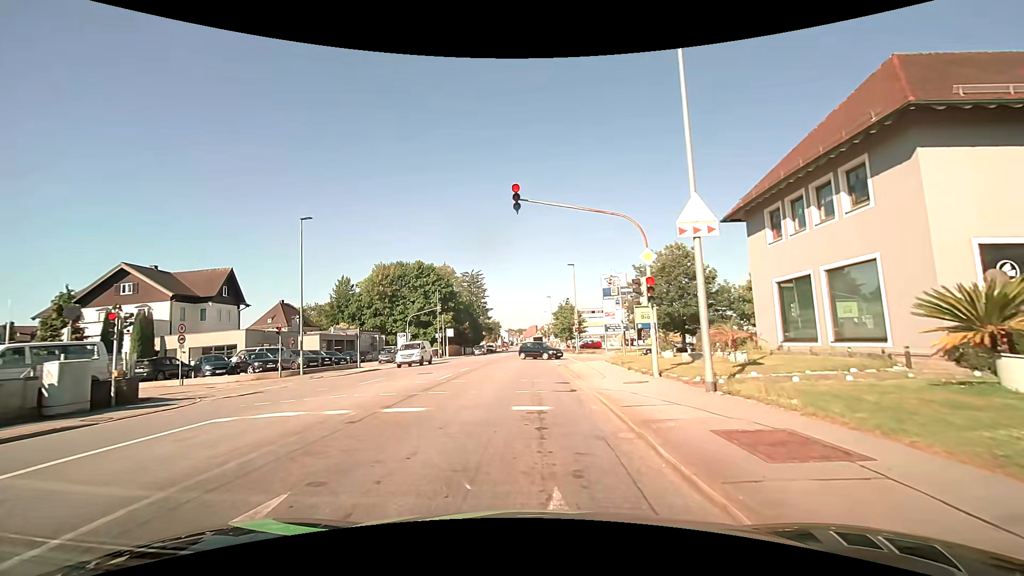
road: tertiary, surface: asphalt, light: Day
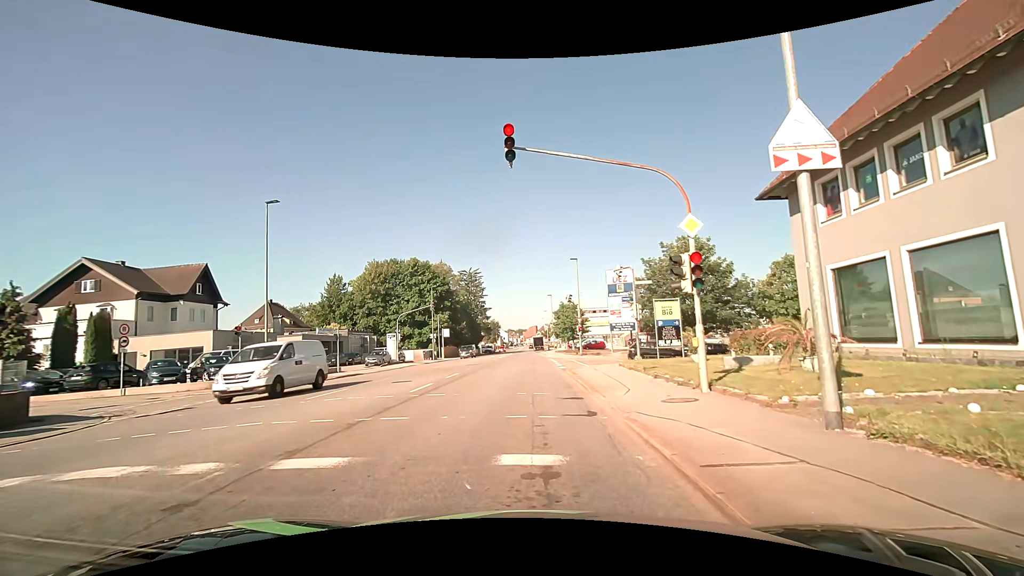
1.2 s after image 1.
(0.0, +4.0) m; -2°
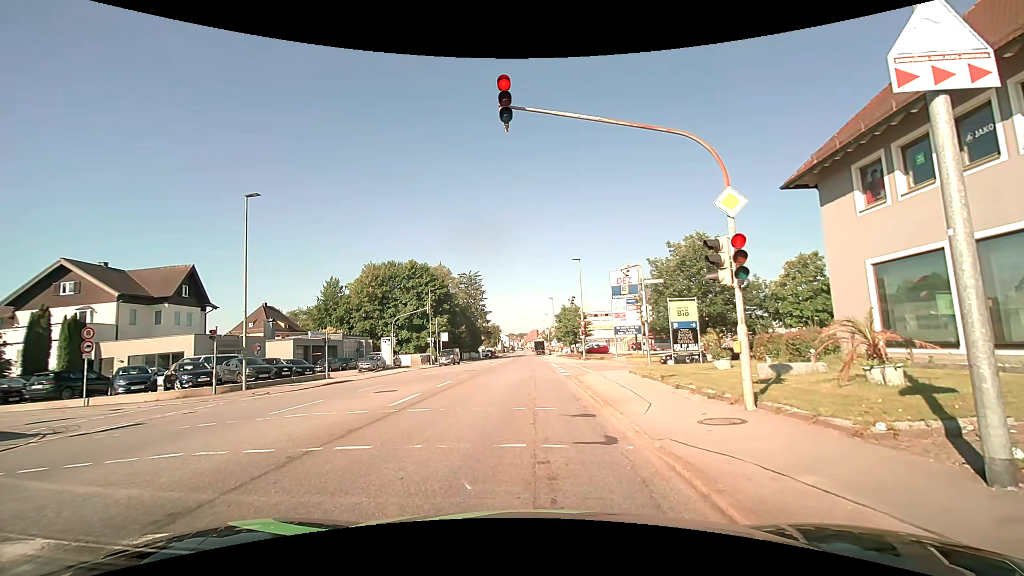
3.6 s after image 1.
(0.0, +2.0) m; +1°
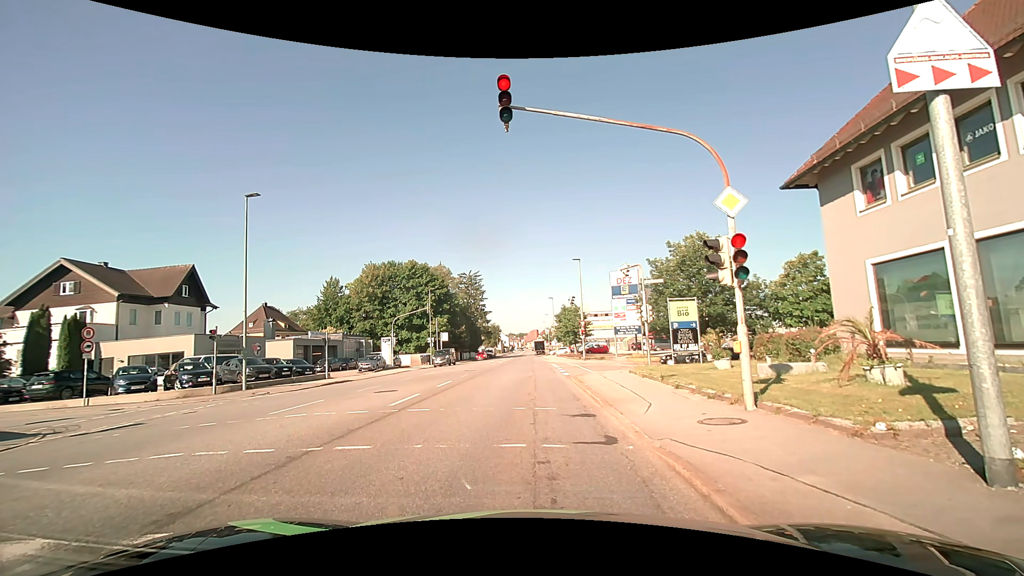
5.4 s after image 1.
(0.0, 0.0) m; 0°
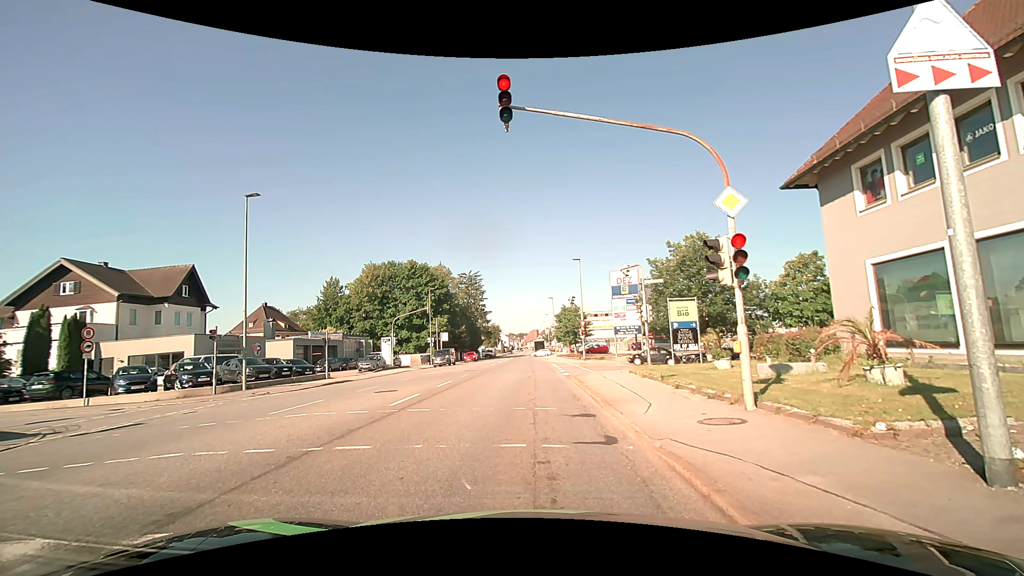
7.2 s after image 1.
(0.0, 0.0) m; 0°
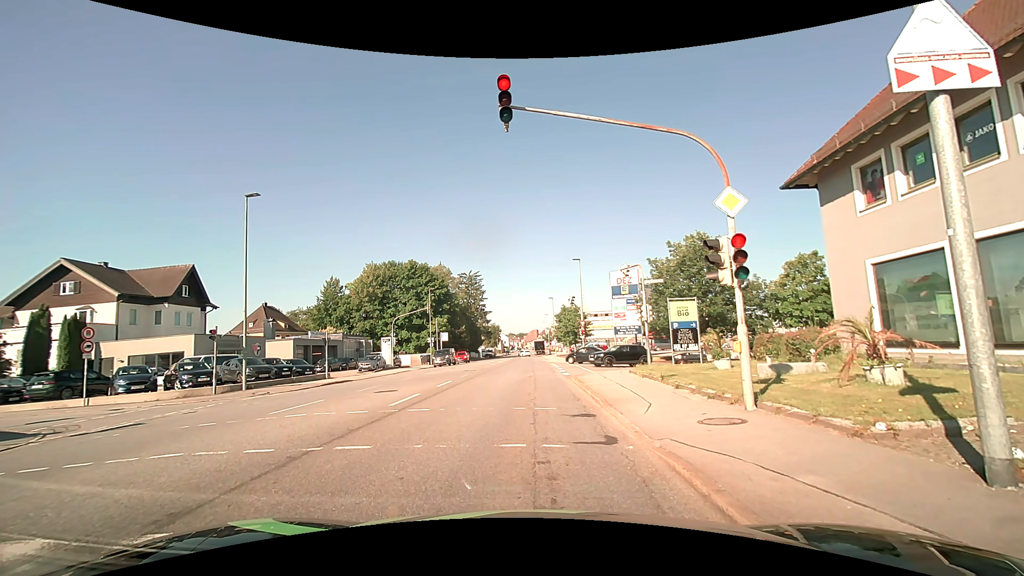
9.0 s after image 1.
(0.0, 0.0) m; 0°
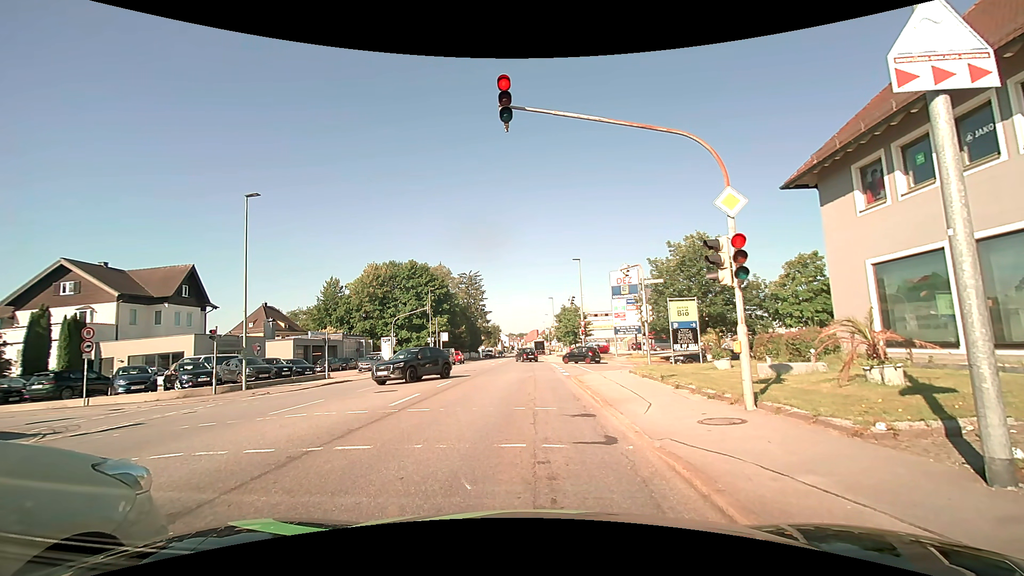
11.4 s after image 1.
(0.0, 0.0) m; 0°
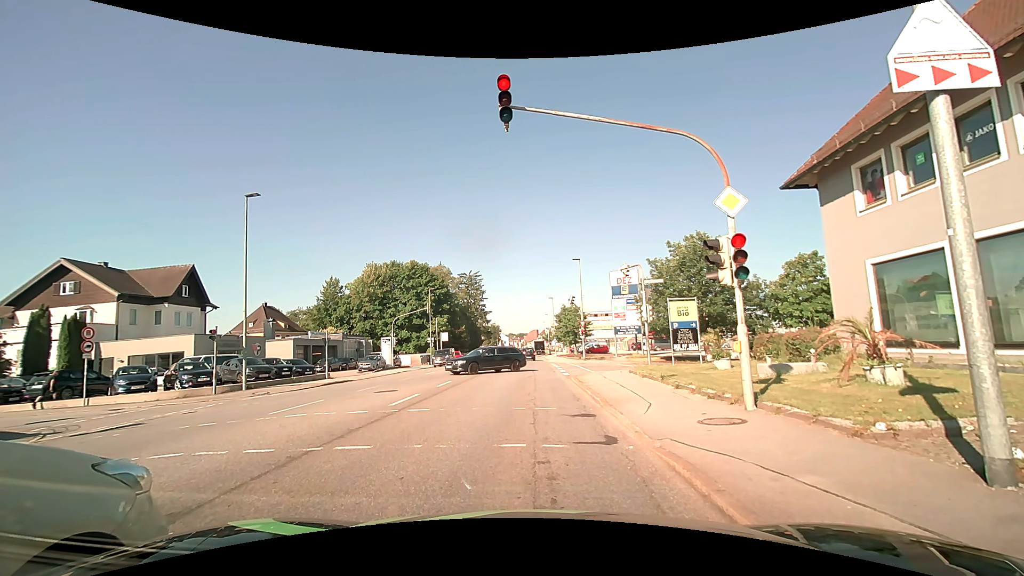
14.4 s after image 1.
(0.0, 0.0) m; 0°
(0, +10) (0, +20) (0, +30) (0, +40) (0, +50) (+1, +60) (+1, +70) (+1, +80) (+1, +90) (+1, +100) m
